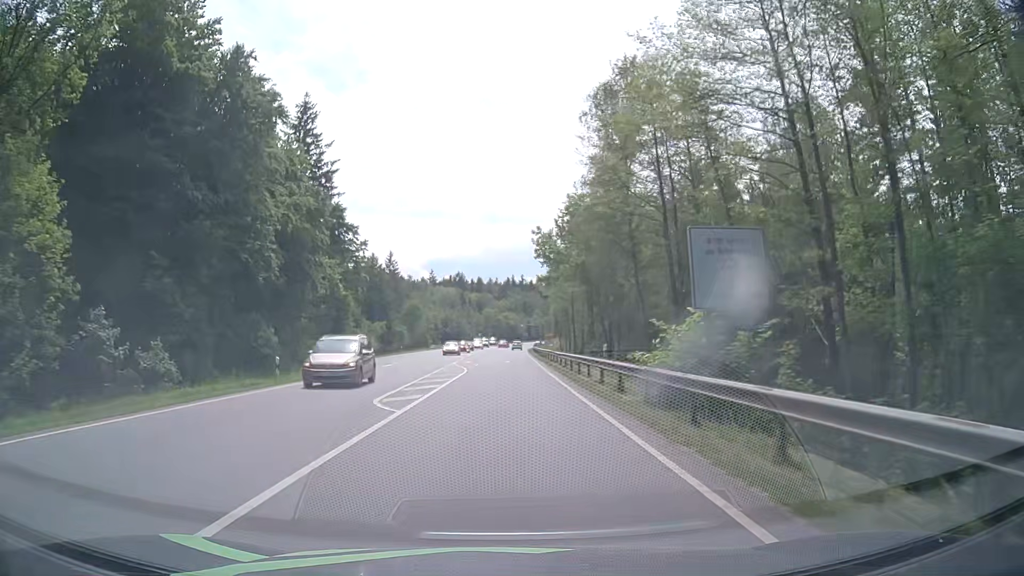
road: secondary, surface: asphalt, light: Day
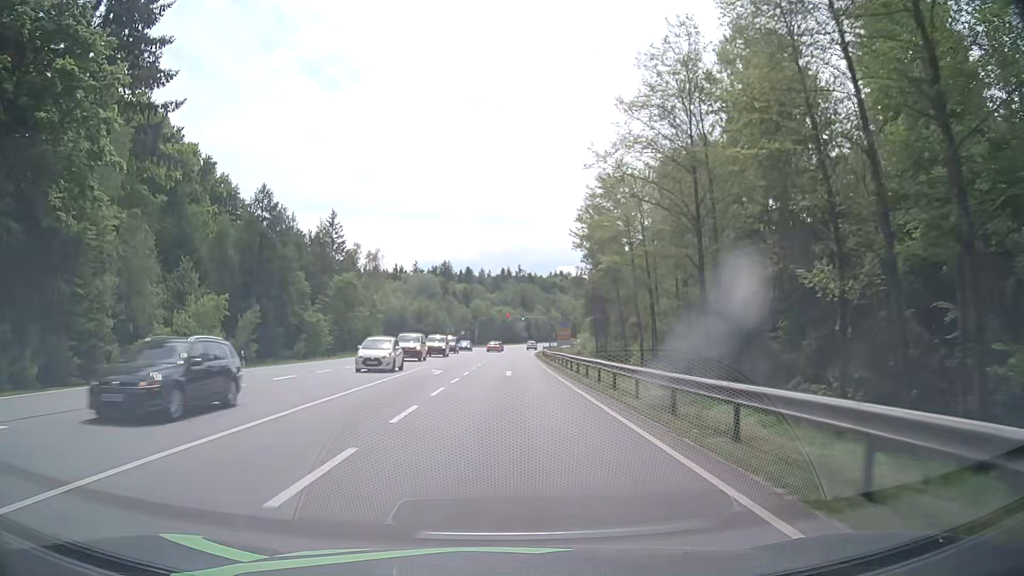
(+0.1, +53.9) m; 0°
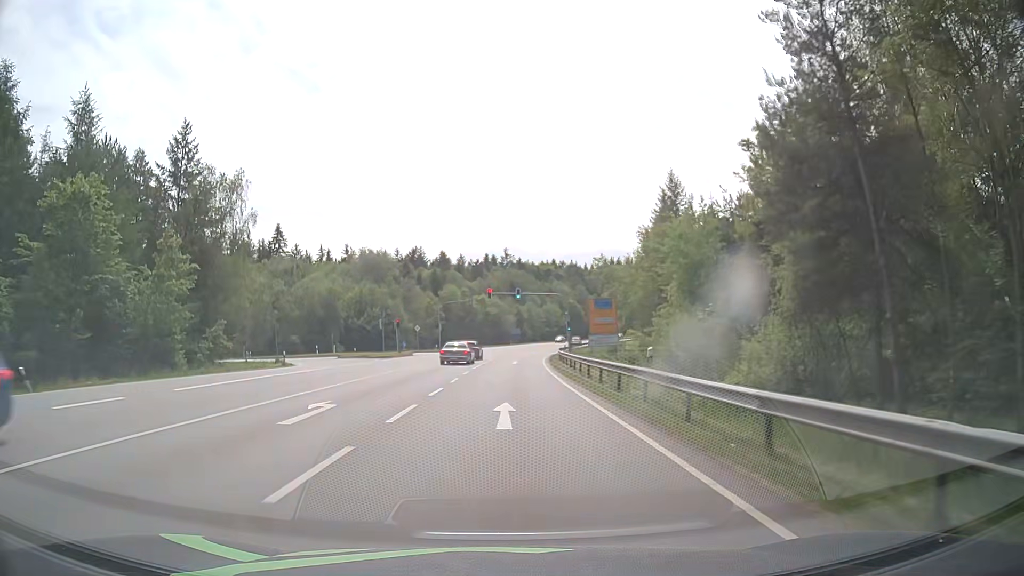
(+0.6, +53.7) m; +1°
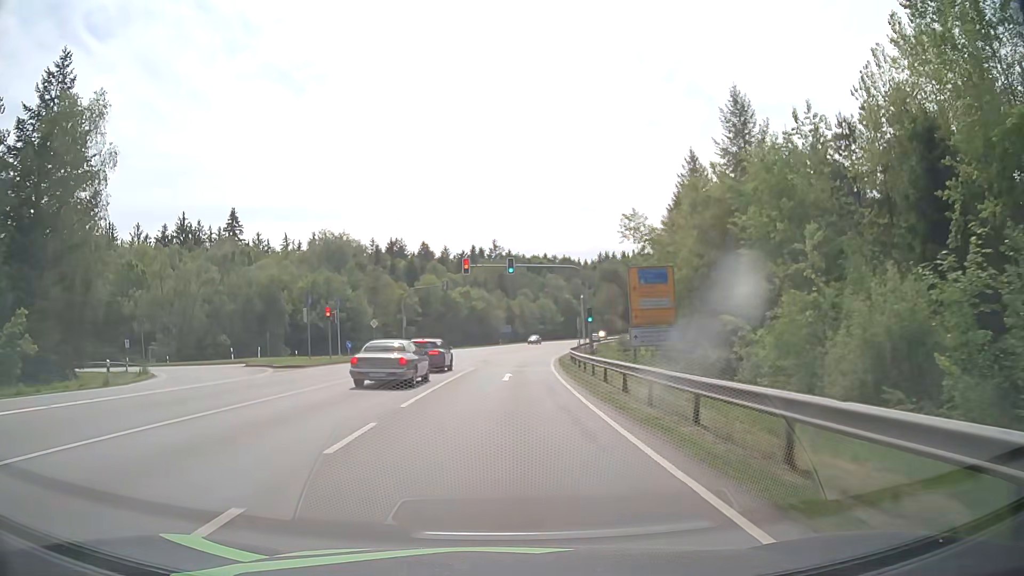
(+0.2, +21.4) m; +1°
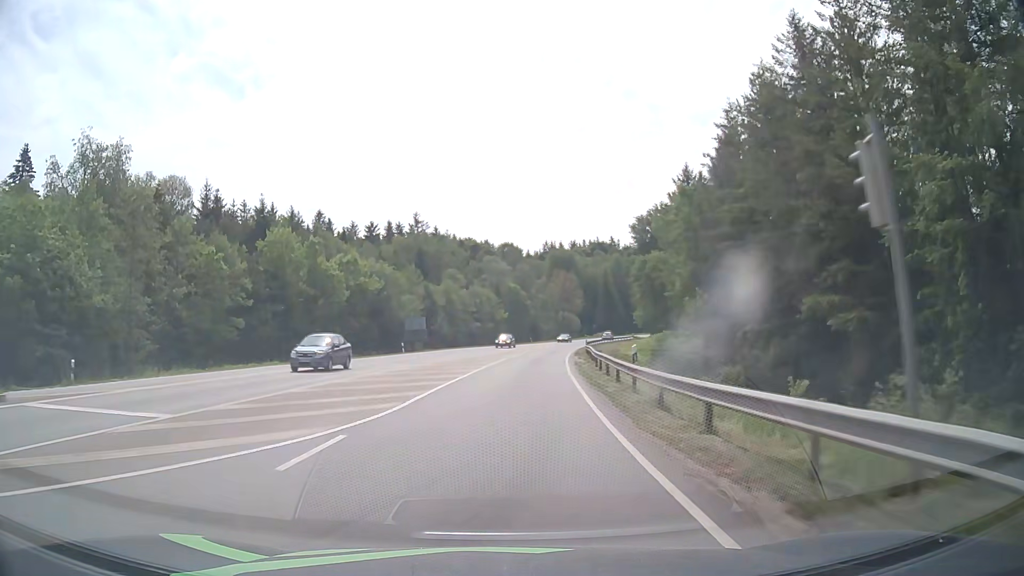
(+2.1, +53.5) m; +5°
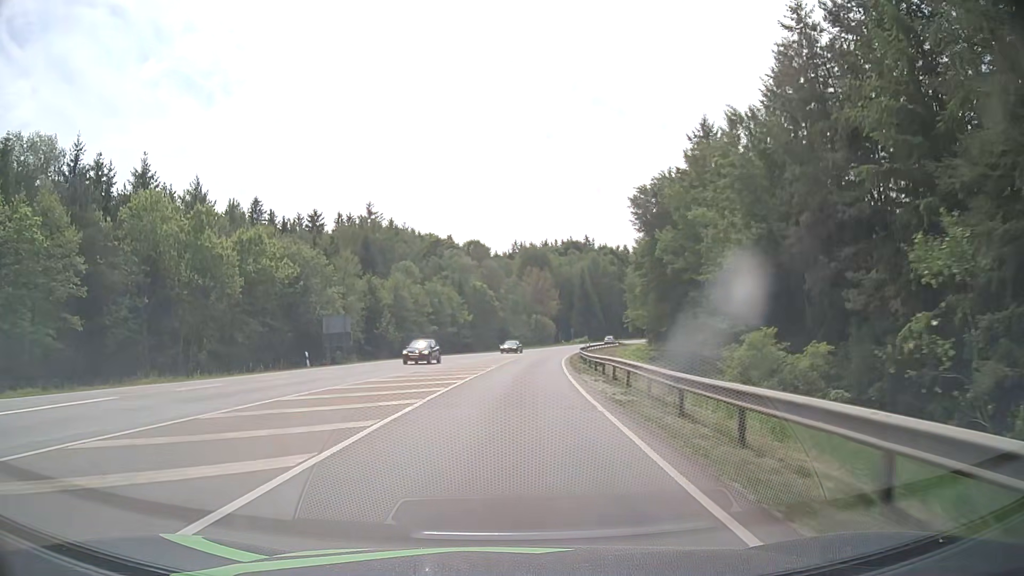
(+0.6, +21.5) m; +3°
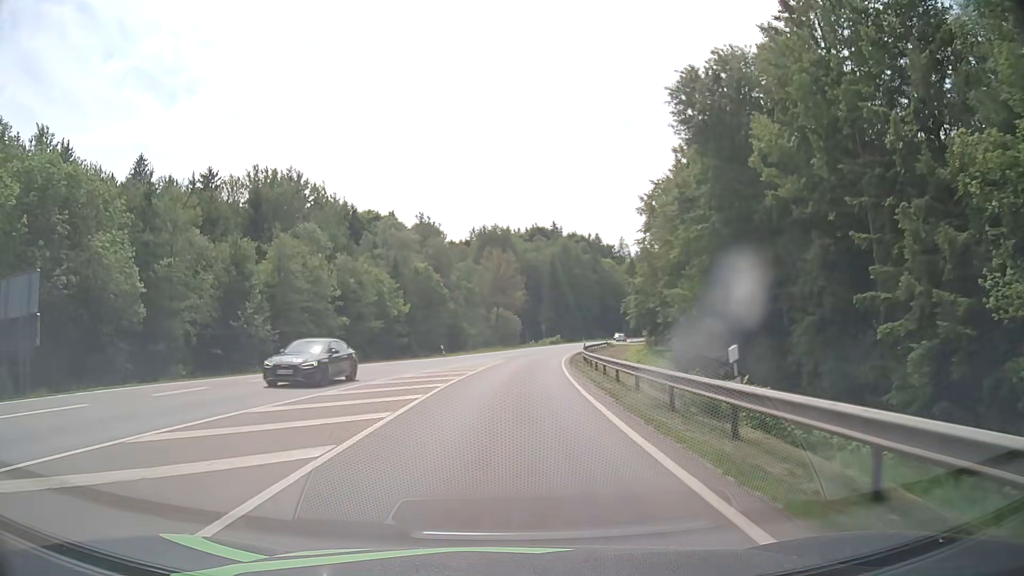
(+1.0, +32.1) m; +3°
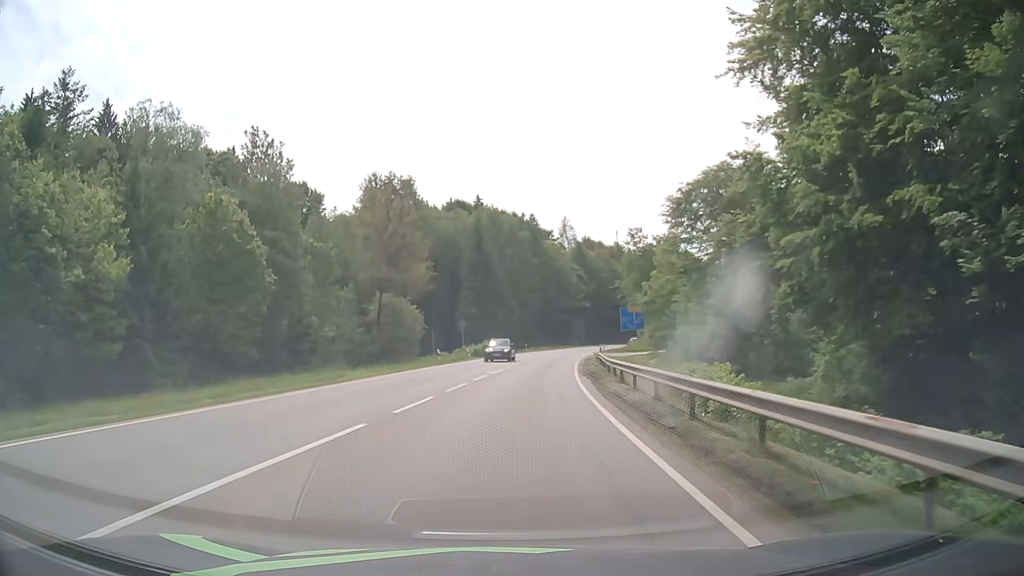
(+3.2, +53.5) m; +7°
(0, +10) (+1, +20) (+1, +30) (+2, +40) (+3, +50) (+4, +60) (+6, +70) (+8, +79) (+10, +89) (+12, +99) m
